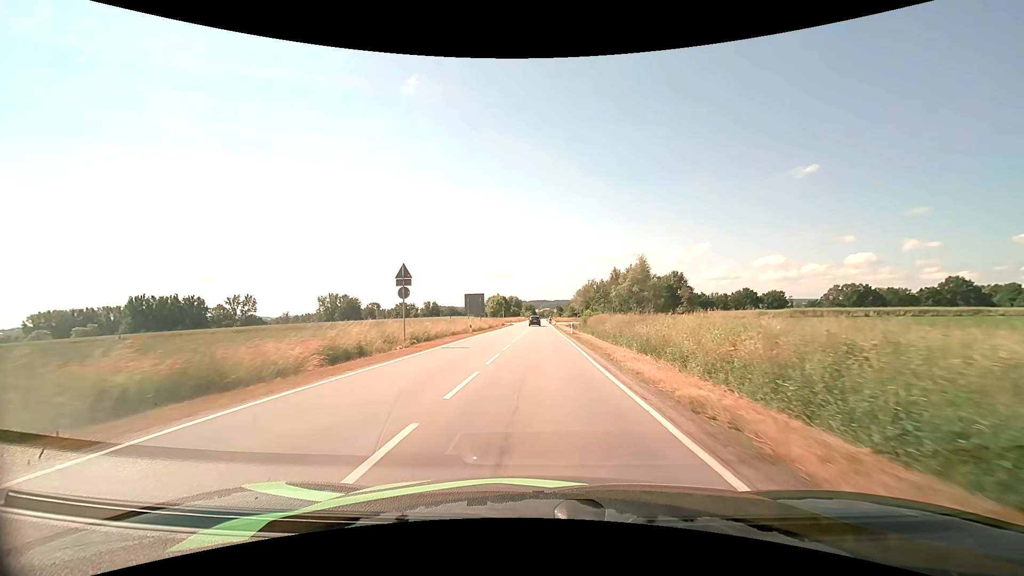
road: tertiary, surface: asphalt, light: Day
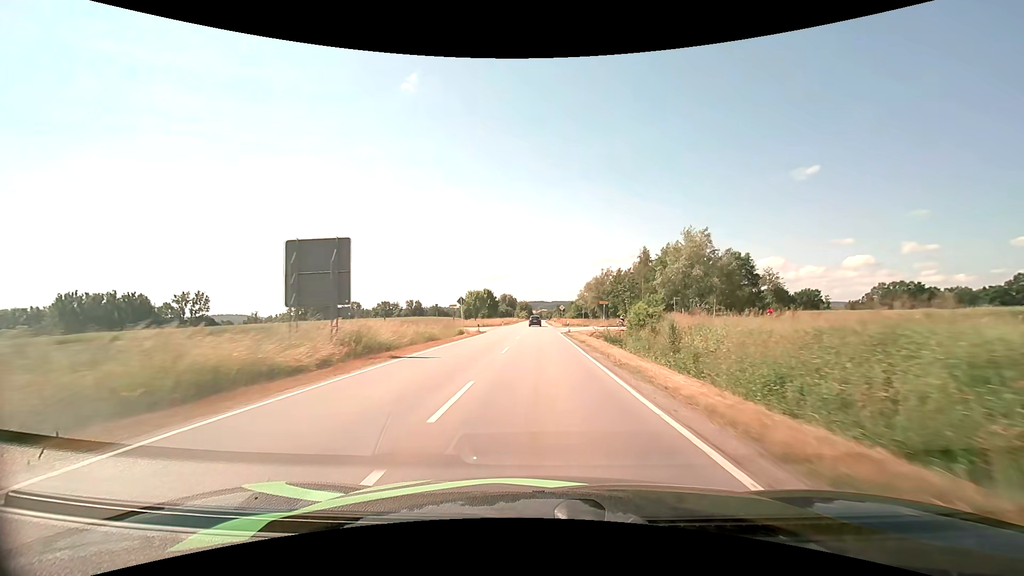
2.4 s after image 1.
(+0.1, +45.1) m; 0°
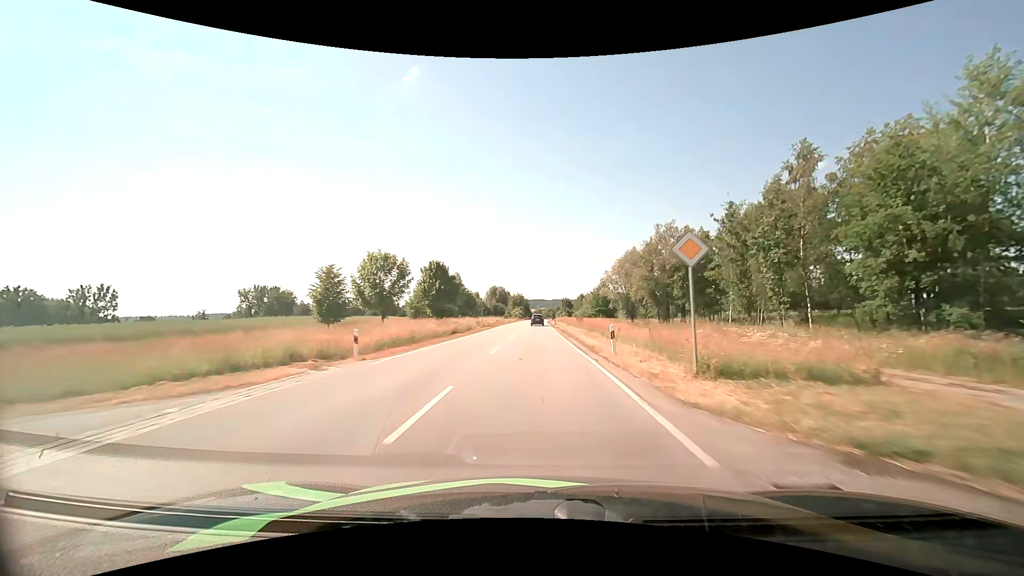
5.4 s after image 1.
(+0.3, +63.0) m; 0°
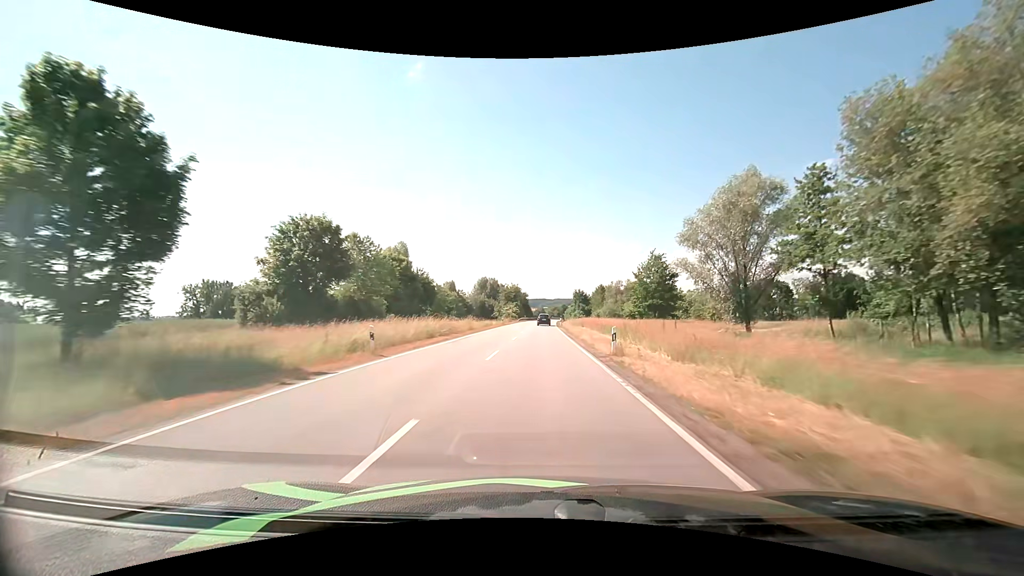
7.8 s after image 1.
(-0.1, +51.8) m; 0°
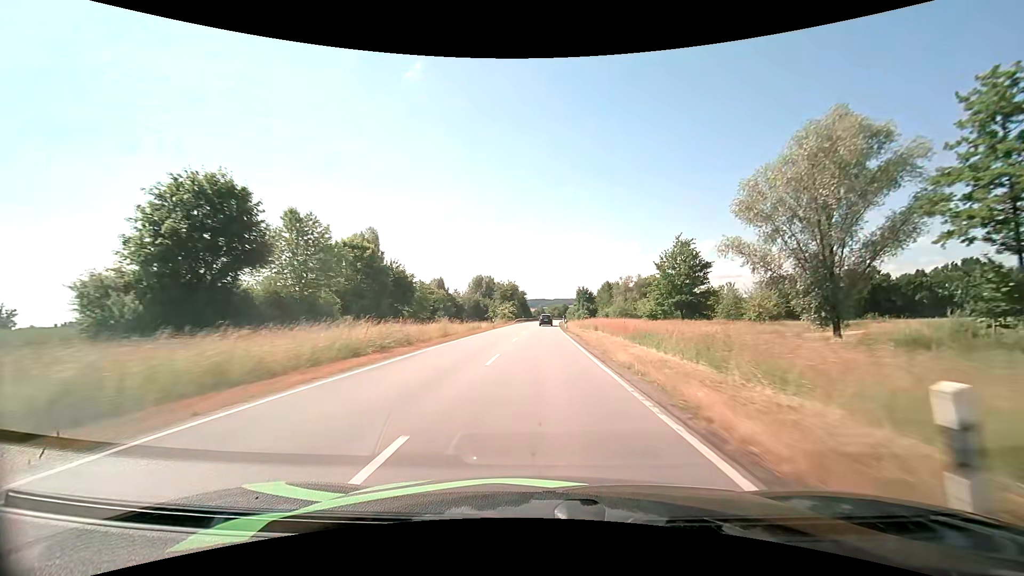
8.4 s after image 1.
(0.0, +13.0) m; 0°
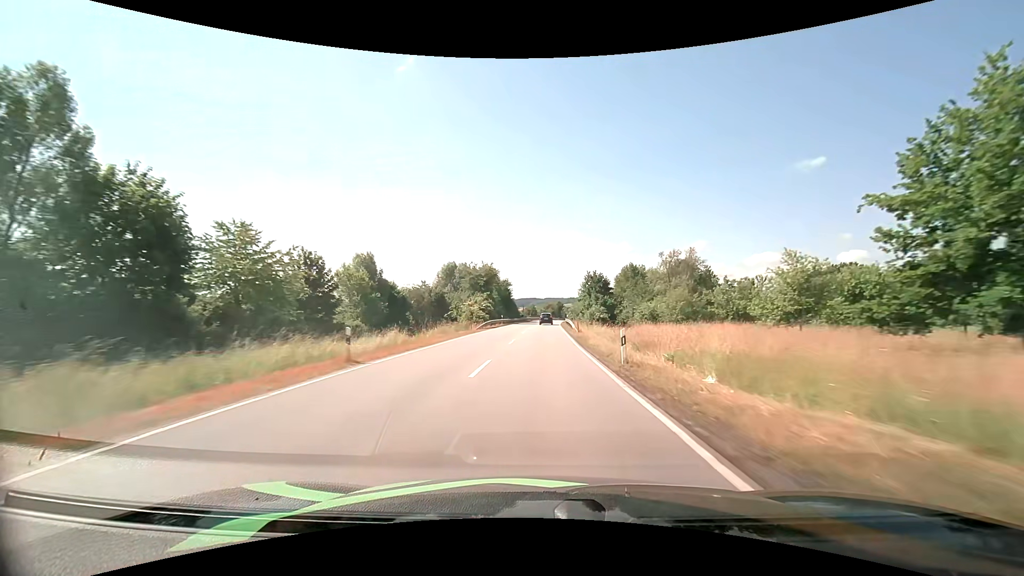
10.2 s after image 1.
(+0.2, +39.2) m; +1°
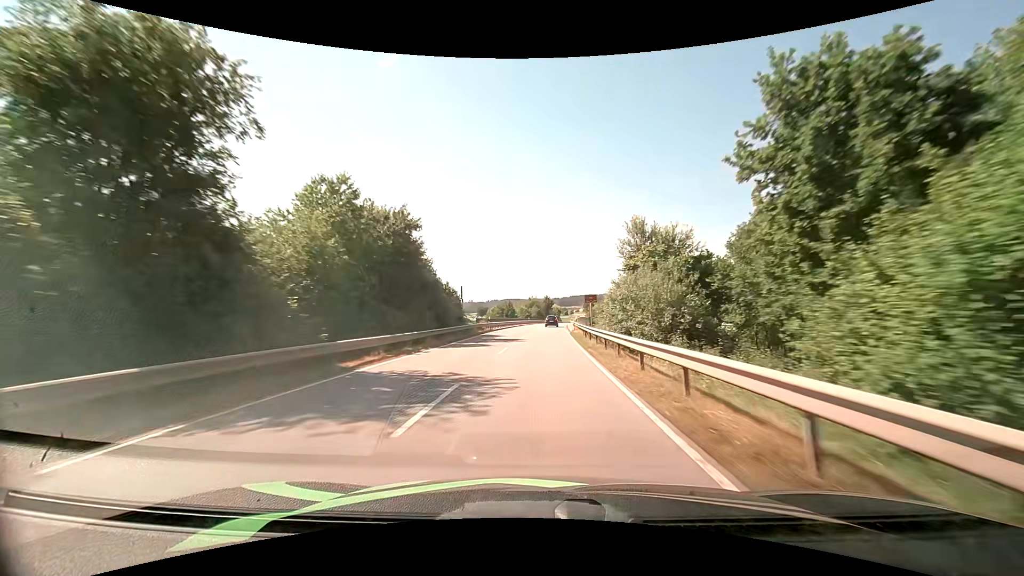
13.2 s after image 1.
(+1.2, +65.6) m; +2°
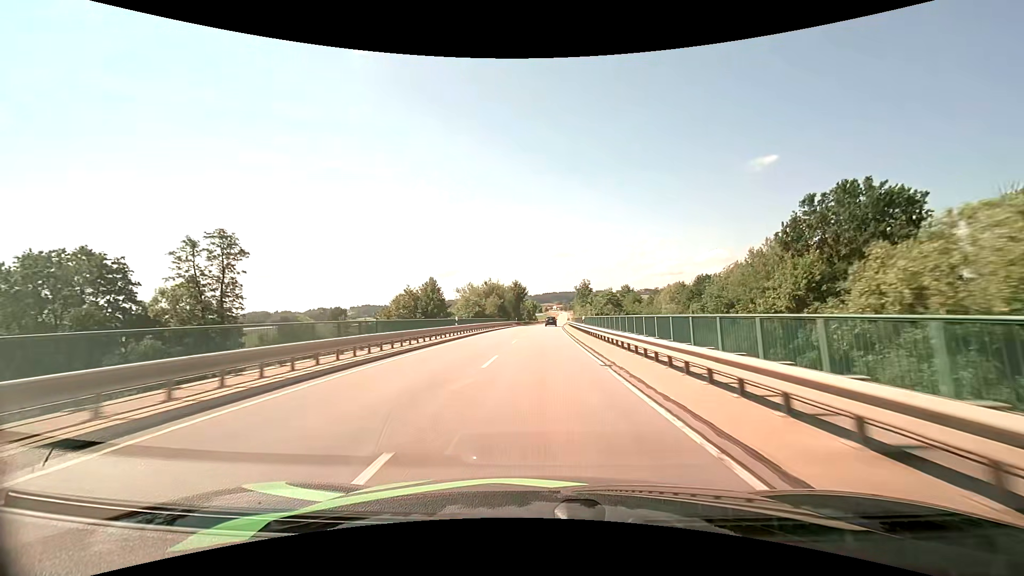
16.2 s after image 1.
(+1.6, +65.7) m; +3°
(0, +10) (0, +20) (0, +30) (+1, +40) (+1, +50) (+1, +60) (+1, +70) (+2, +80) (+2, +90) (+3, +100) m
